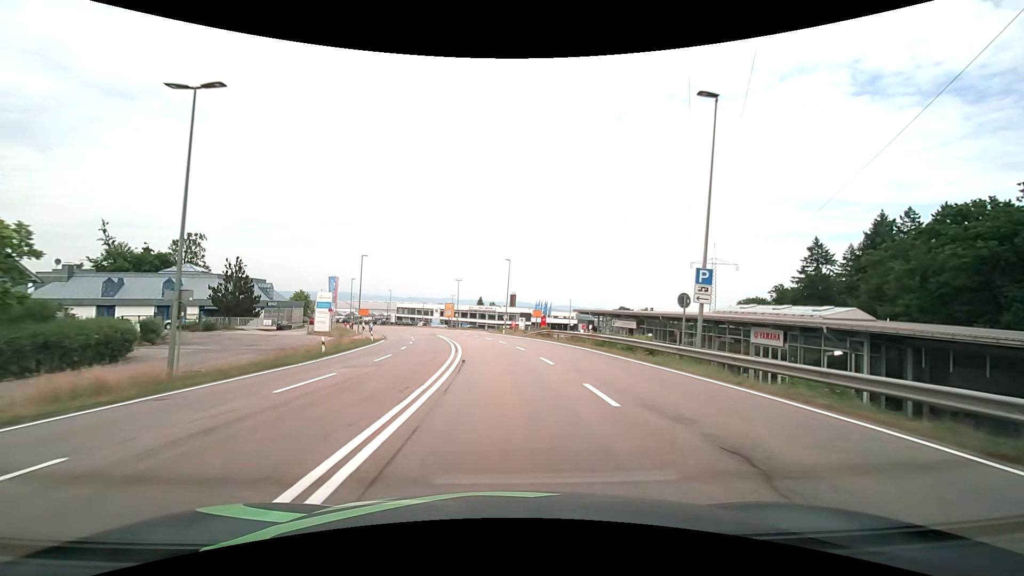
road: secondary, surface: asphalt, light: Day
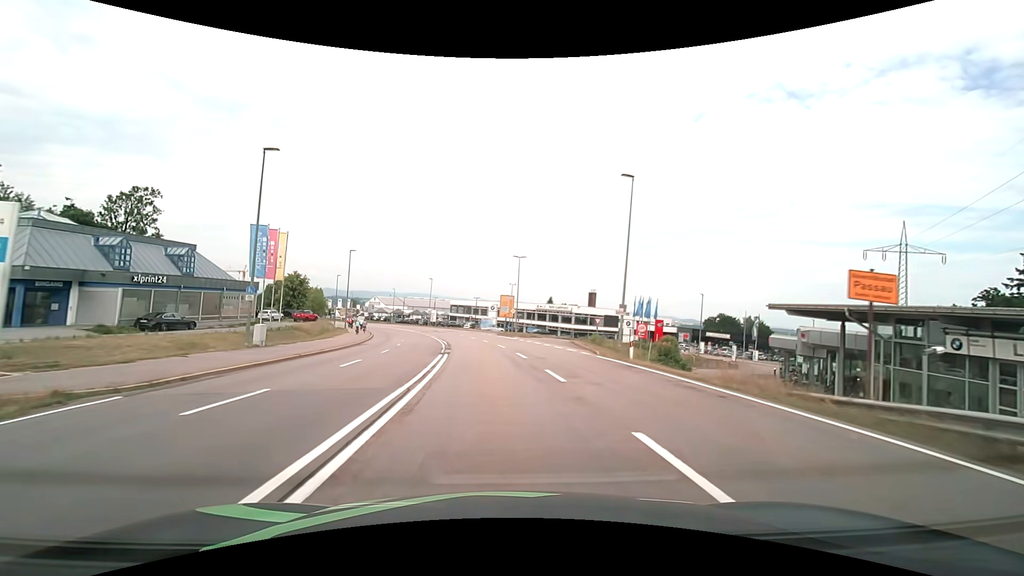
(-2.5, +40.4) m; -8°
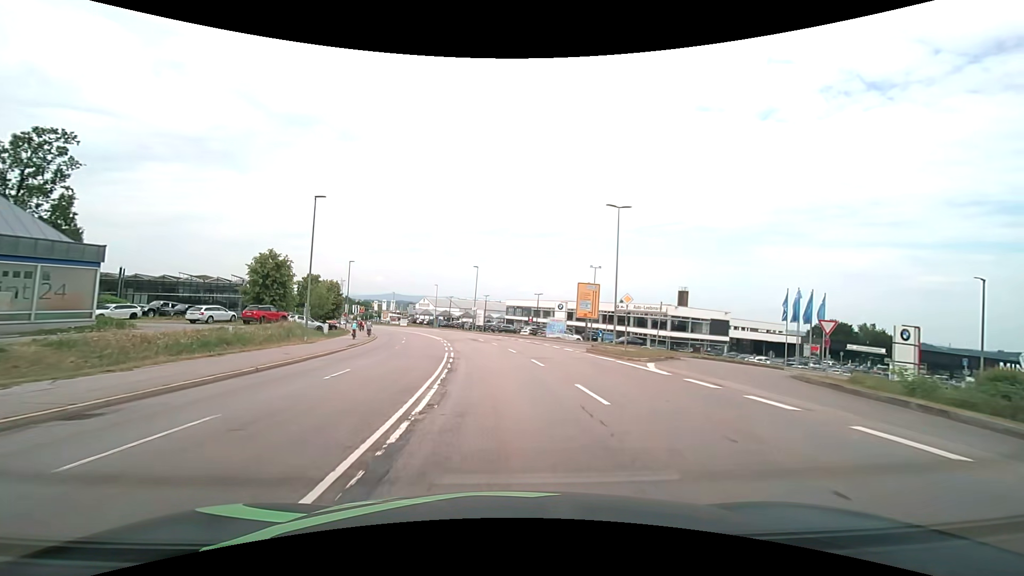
(-1.9, +29.5) m; -7°
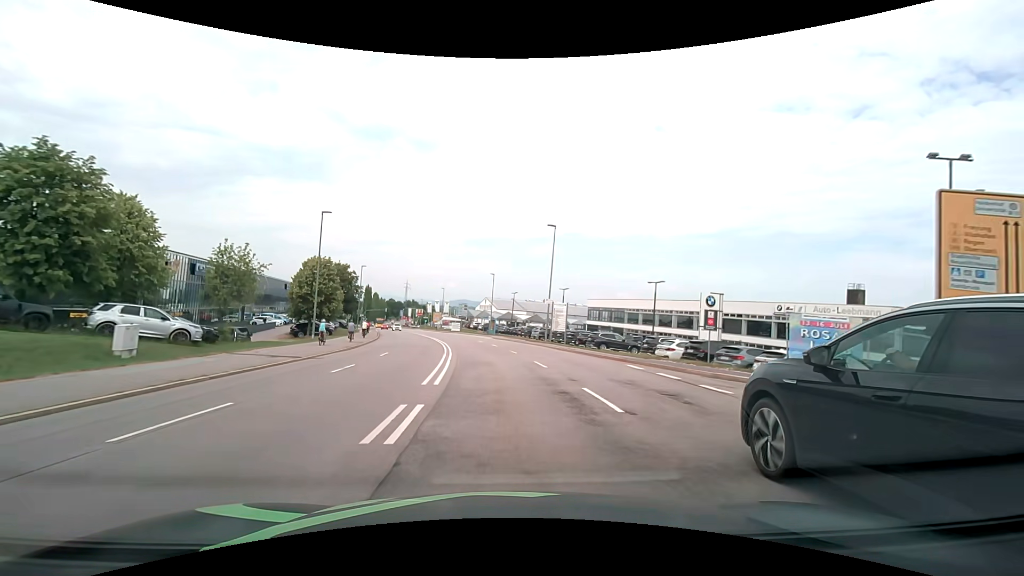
(-2.3, +35.7) m; -8°
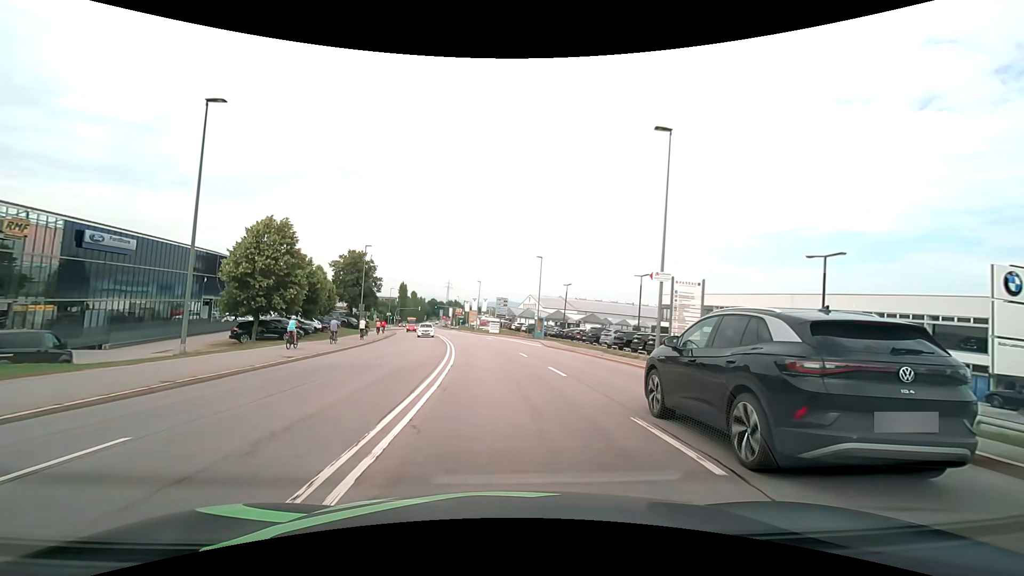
(-0.9, +21.2) m; -5°
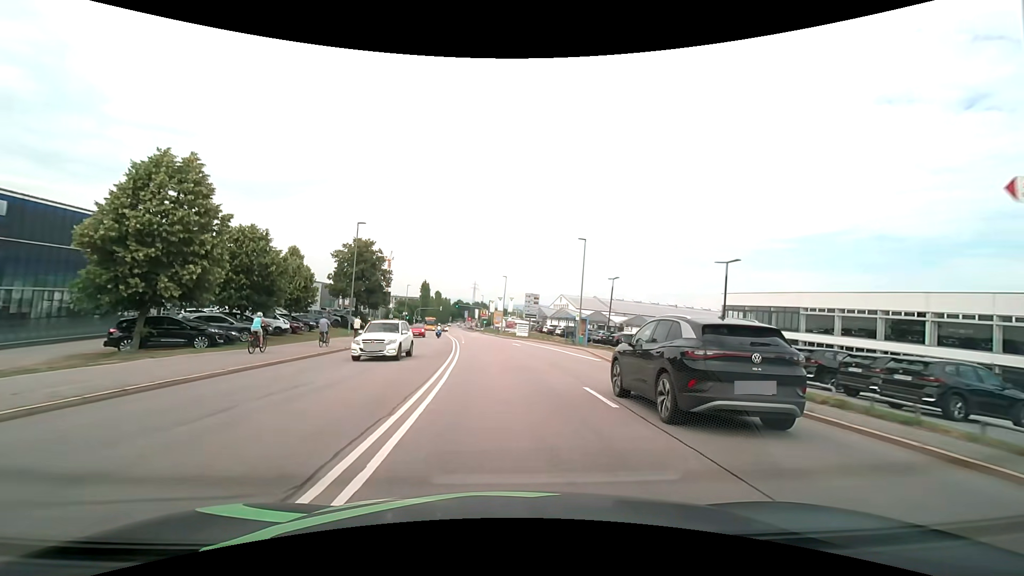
(-0.4, +14.0) m; -3°
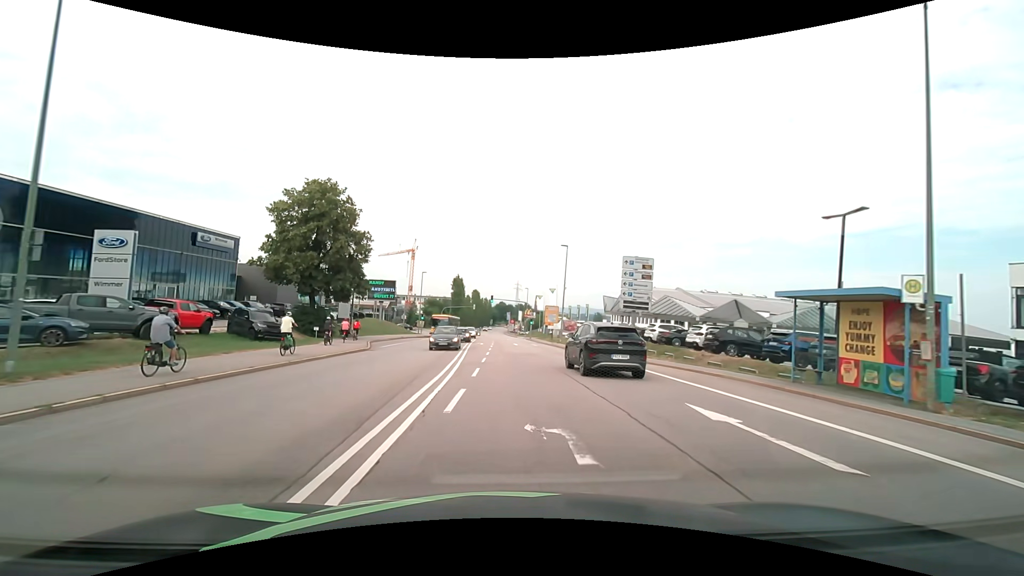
(-1.8, +34.5) m; -5°
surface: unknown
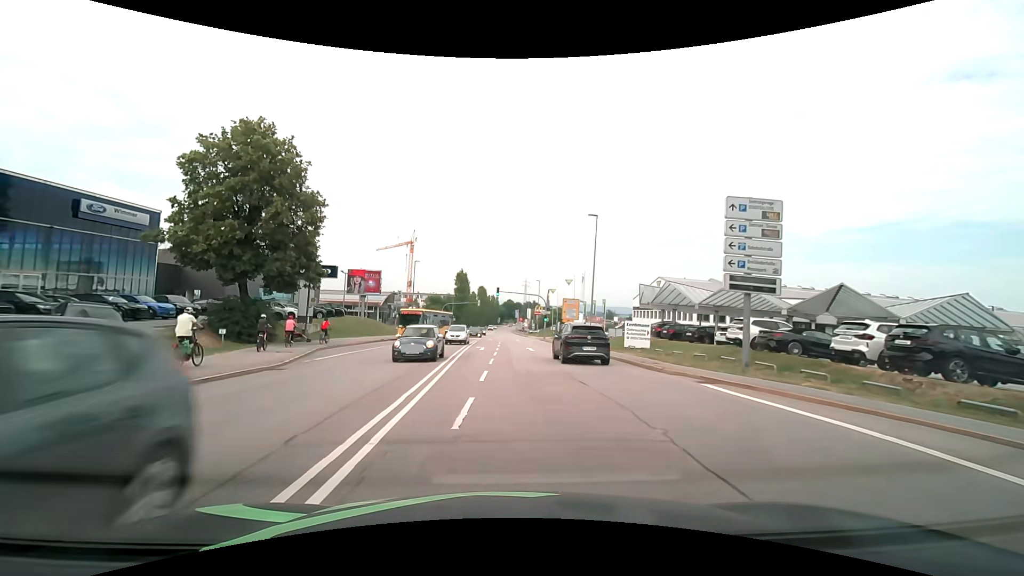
(-0.2, +13.3) m; -2°
(0, +10) (0, +20) (-1, +30) (-1, +40) (-1, +50) (-1, +60) (-2, +70) (-2, +80) (-8, +88) (-17, +91) m
